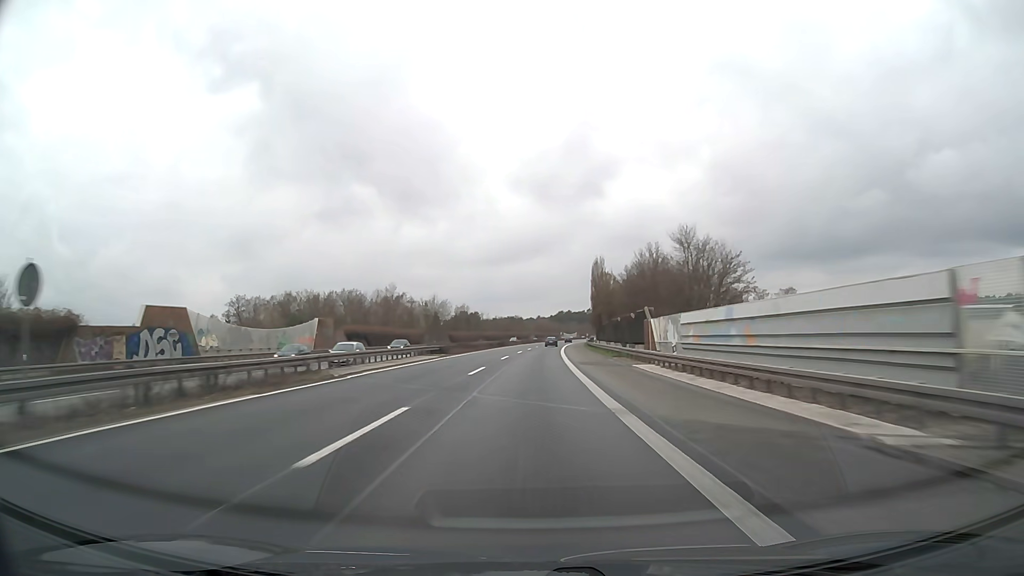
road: motorway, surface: asphalt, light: Day
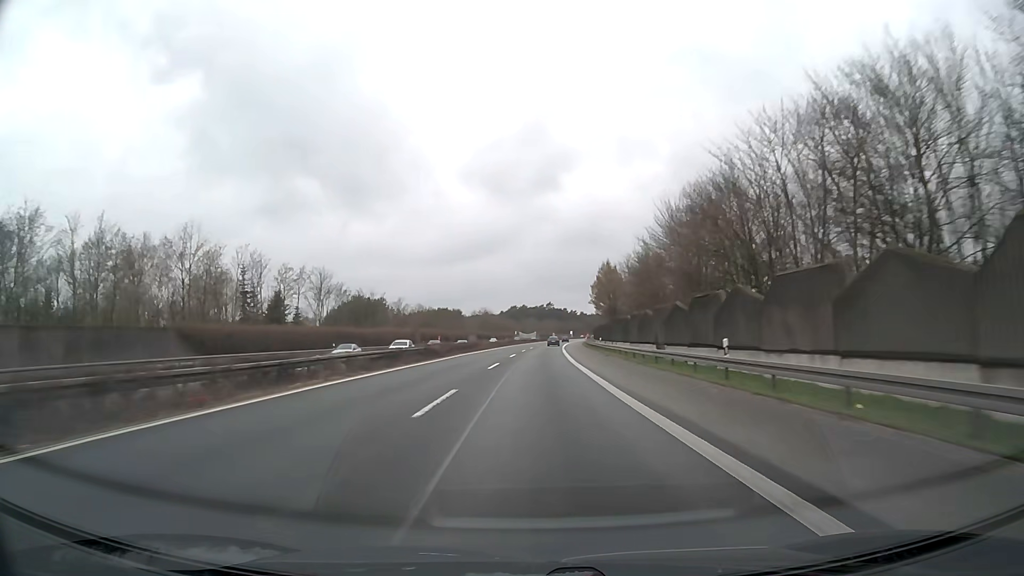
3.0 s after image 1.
(+3.3, +103.1) m; +4°
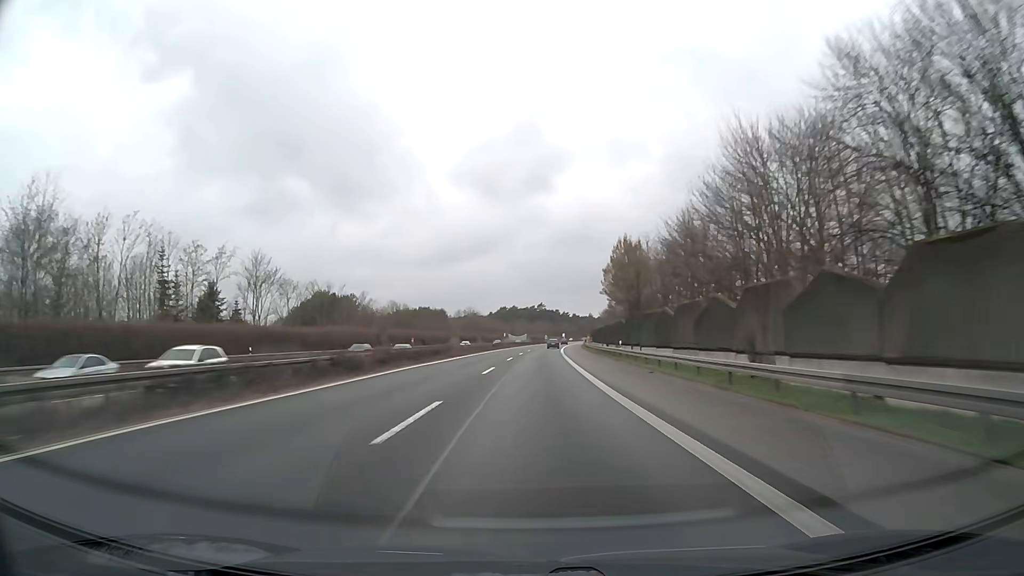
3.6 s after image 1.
(+0.1, +20.6) m; +1°
